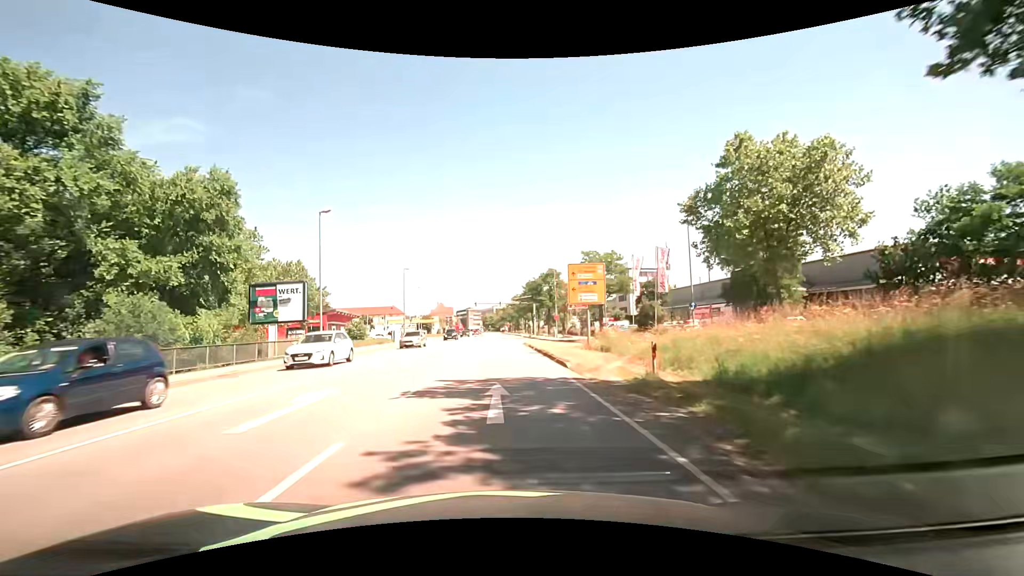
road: primary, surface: asphalt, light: Day
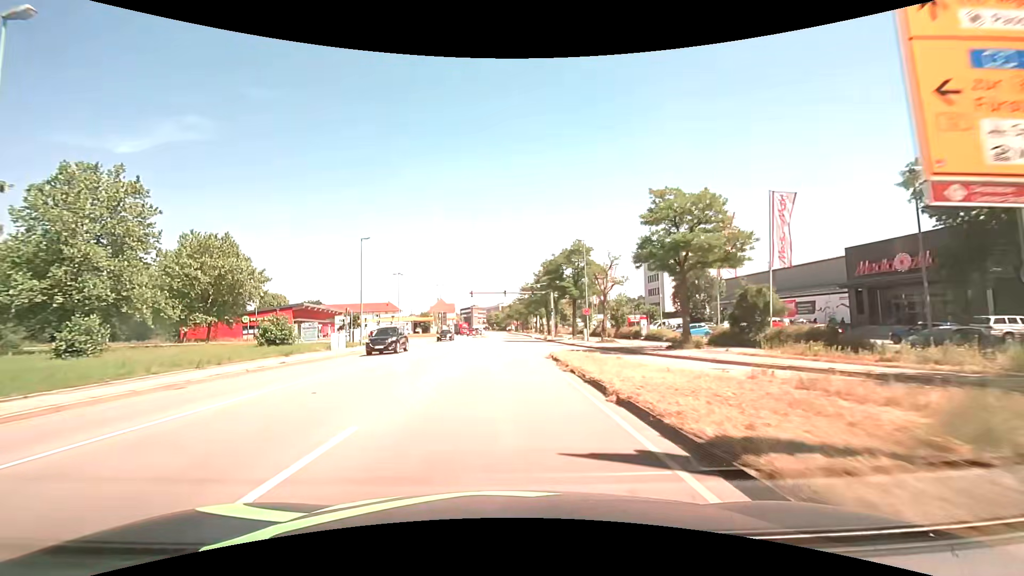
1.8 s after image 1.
(-0.1, +23.0) m; 0°
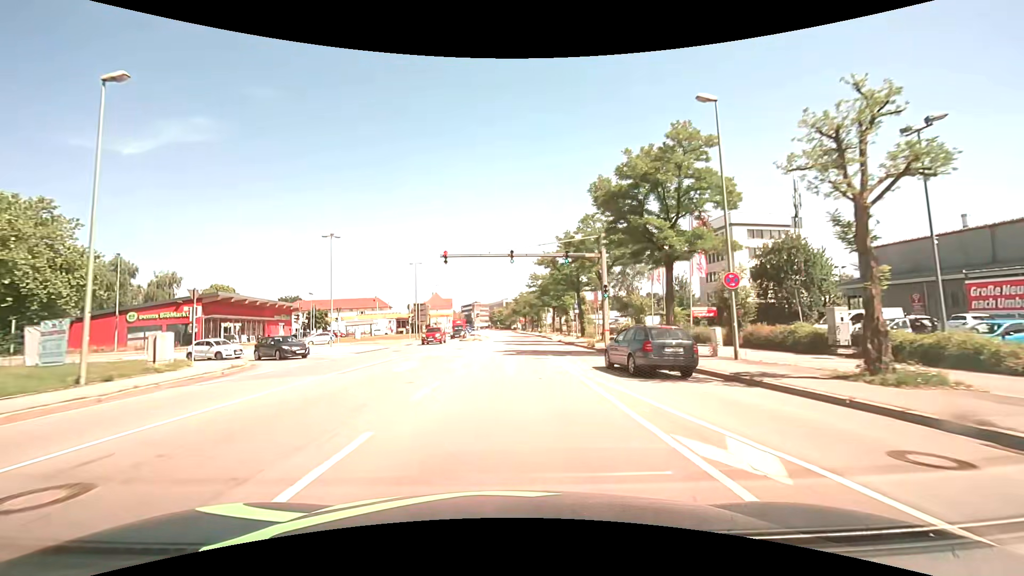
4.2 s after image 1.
(-0.3, +30.7) m; 0°
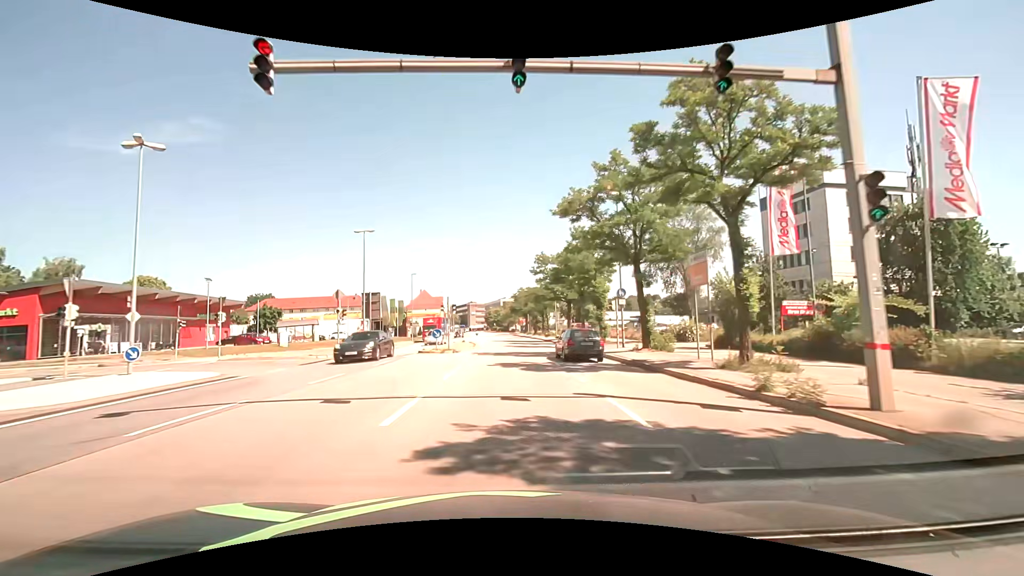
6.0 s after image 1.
(0.0, +23.0) m; +1°
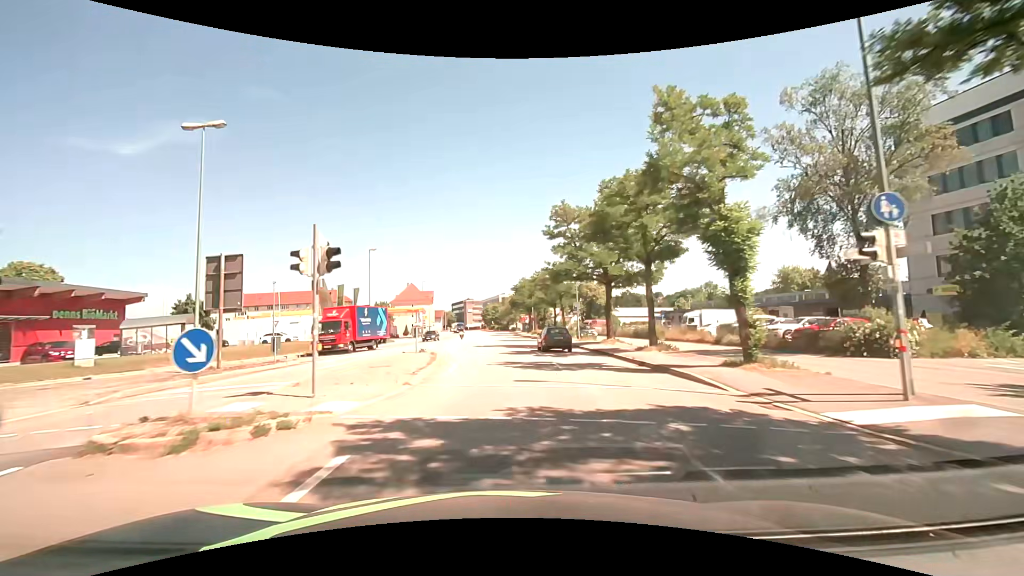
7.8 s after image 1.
(-0.2, +22.9) m; -1°
(0, +10) (0, +20) (0, +30) (0, +40) (0, +50) (-1, +60) (-1, +70) (-1, +80) (-1, +90) (-2, +100) m
